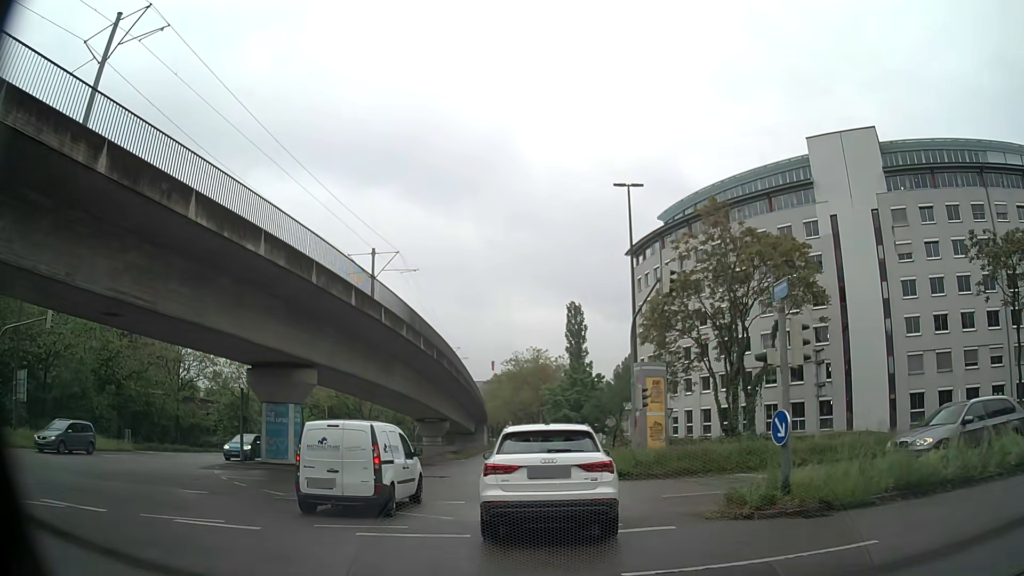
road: tertiary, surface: asphalt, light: Day
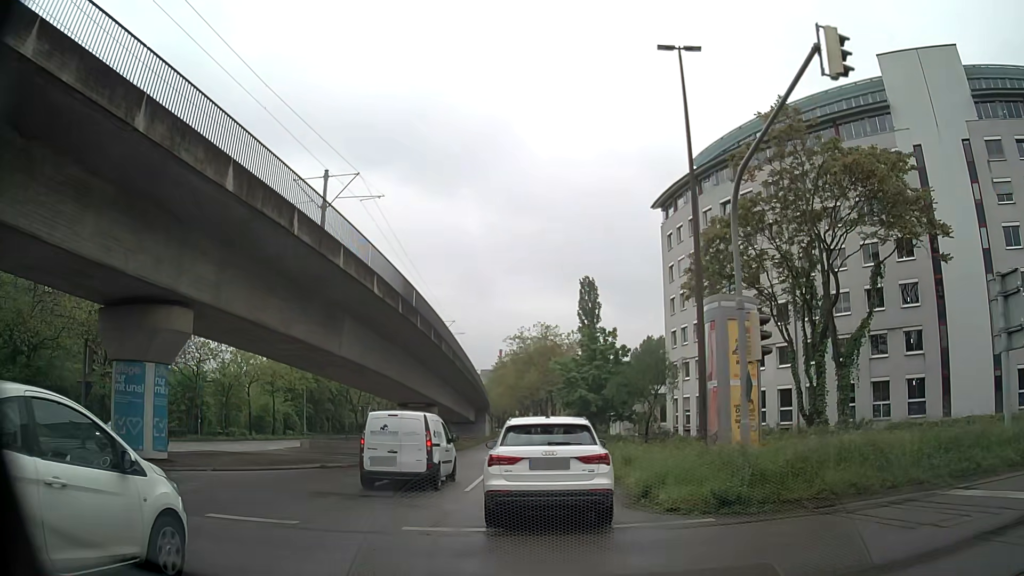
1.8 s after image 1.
(-0.1, +13.1) m; -1°
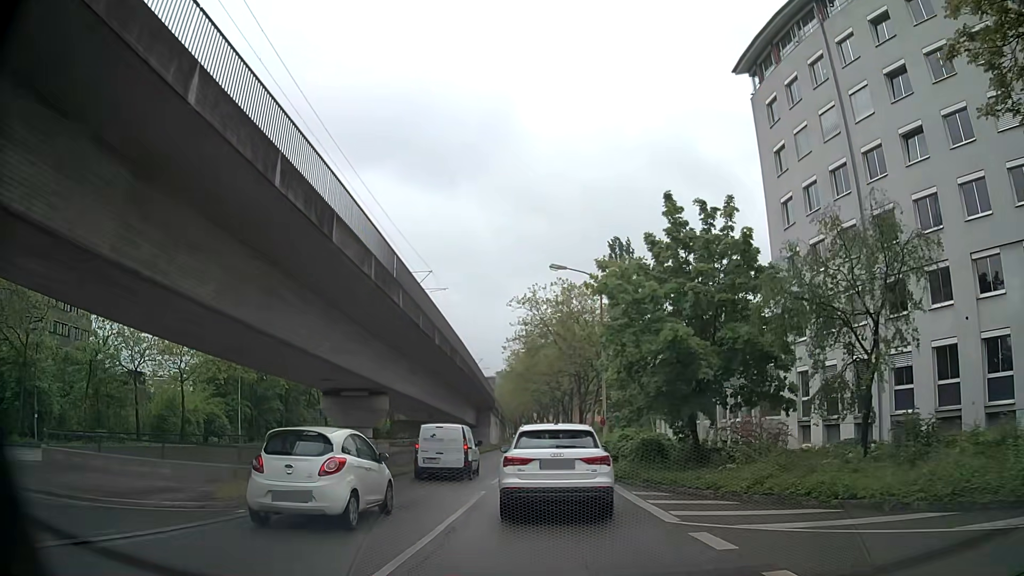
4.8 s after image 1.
(-0.6, +25.4) m; -3°
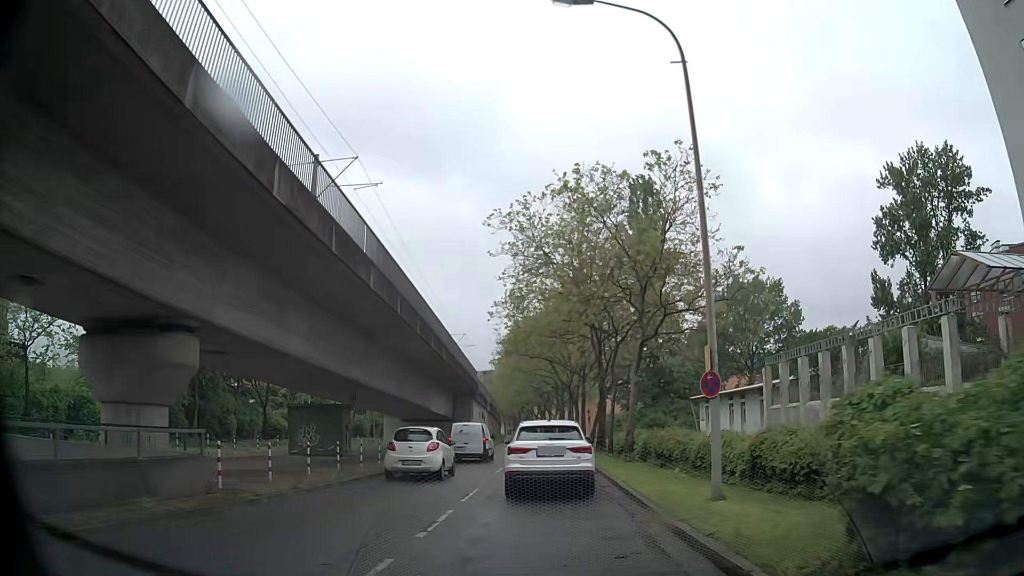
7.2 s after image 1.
(+0.3, +20.5) m; 0°
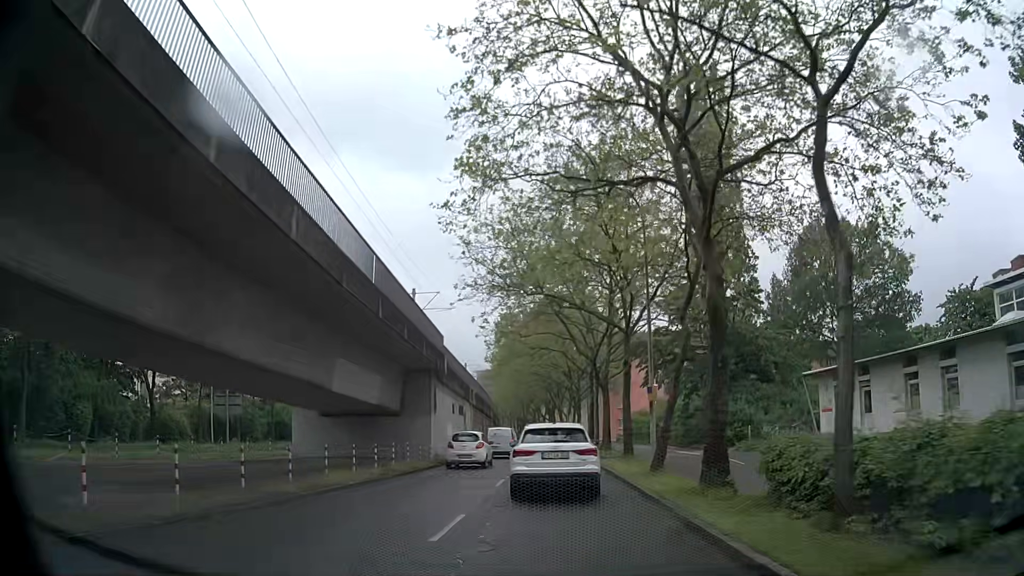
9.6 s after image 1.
(-0.1, +23.1) m; -1°
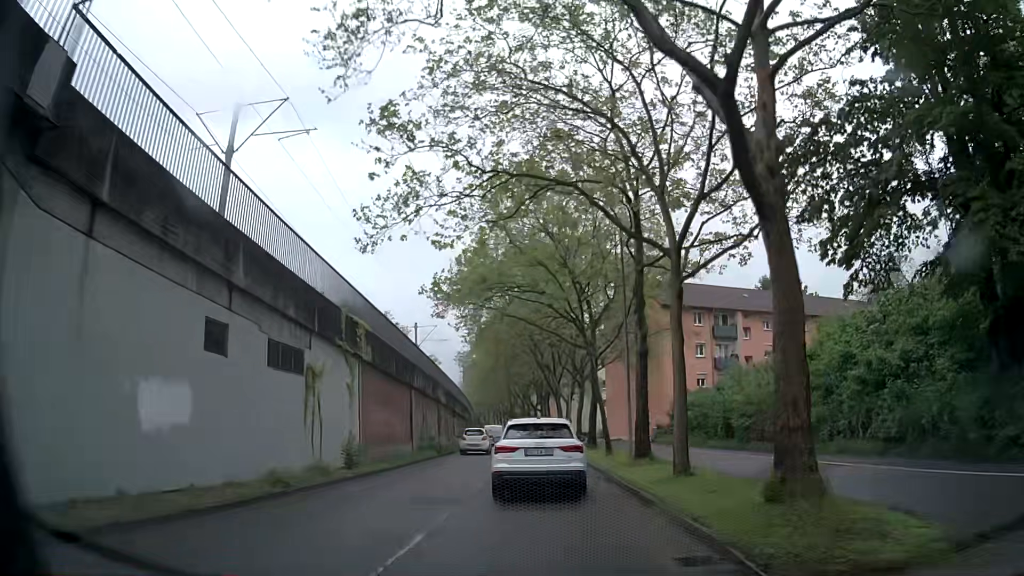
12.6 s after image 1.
(+0.4, +29.8) m; +1°
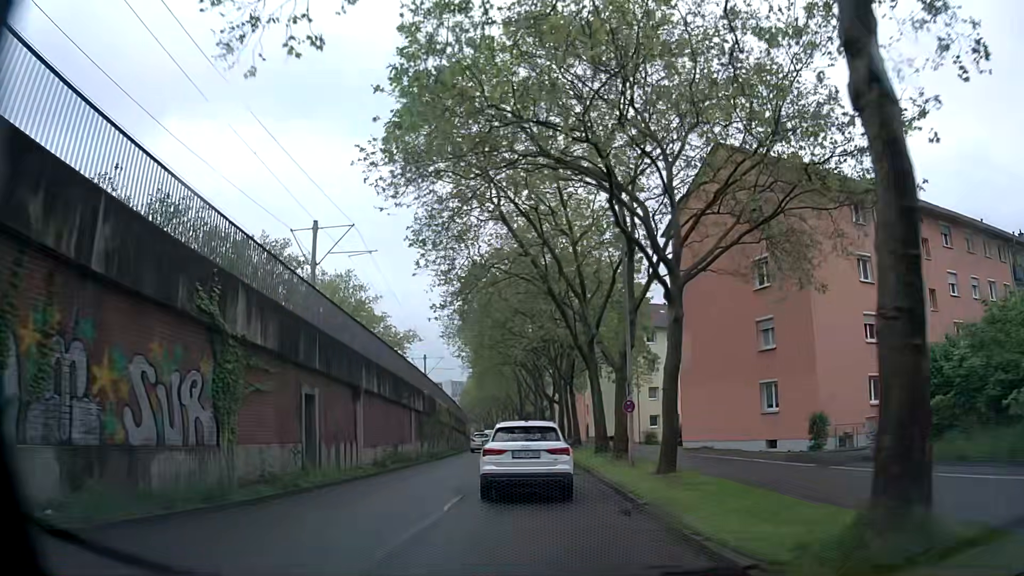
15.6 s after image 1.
(-0.2, +30.3) m; -1°
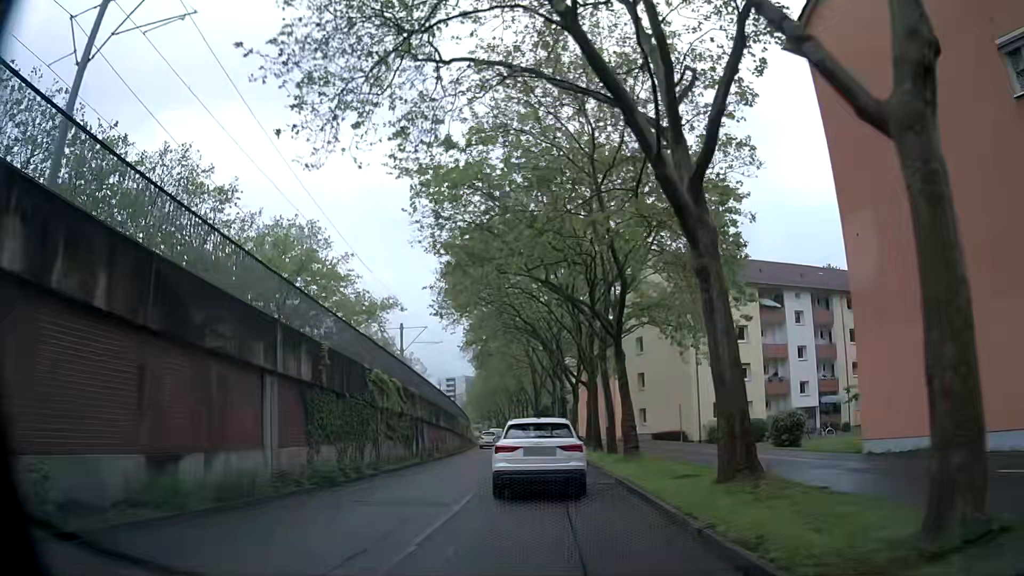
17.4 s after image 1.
(-0.4, +19.1) m; -2°
(0, +10) (0, +20) (0, +30) (-1, +40) (-1, +50) (-1, +60) (-2, +70) (-3, +80) (-4, +90) (-5, +100) m
